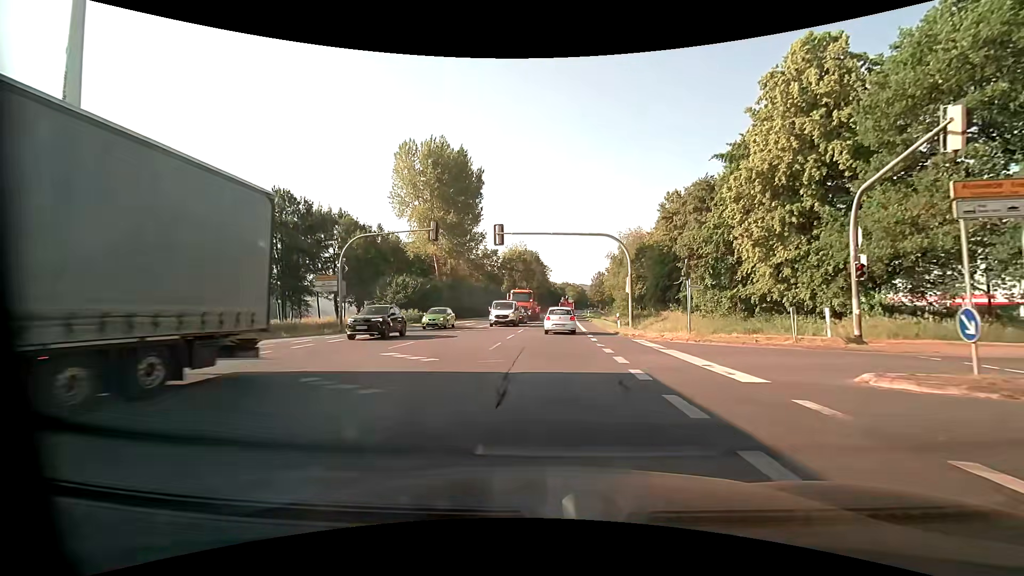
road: primary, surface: asphalt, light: Day
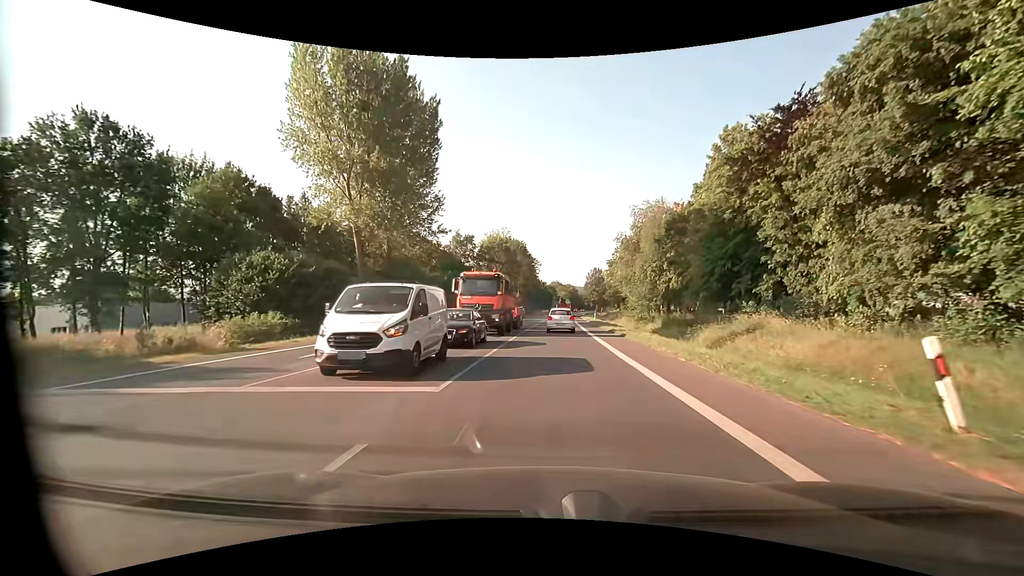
(+0.2, +27.2) m; +1°
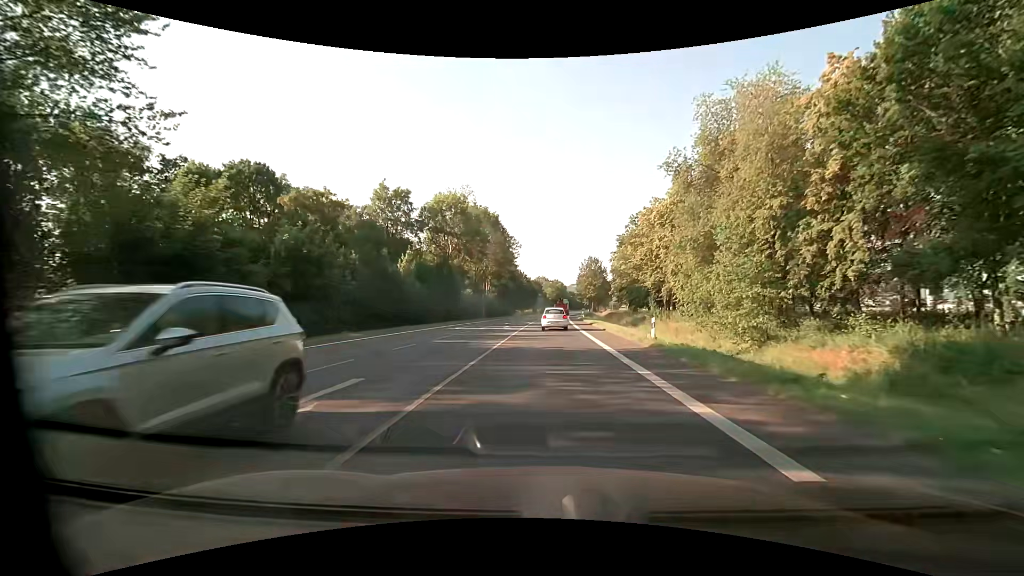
(+0.8, +39.0) m; +2°
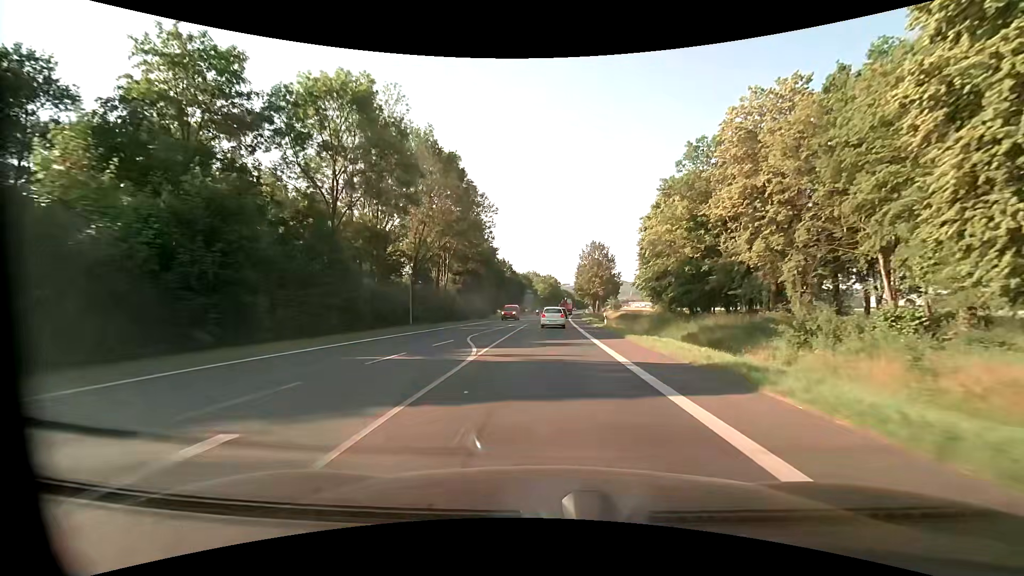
(+0.2, +34.7) m; +1°
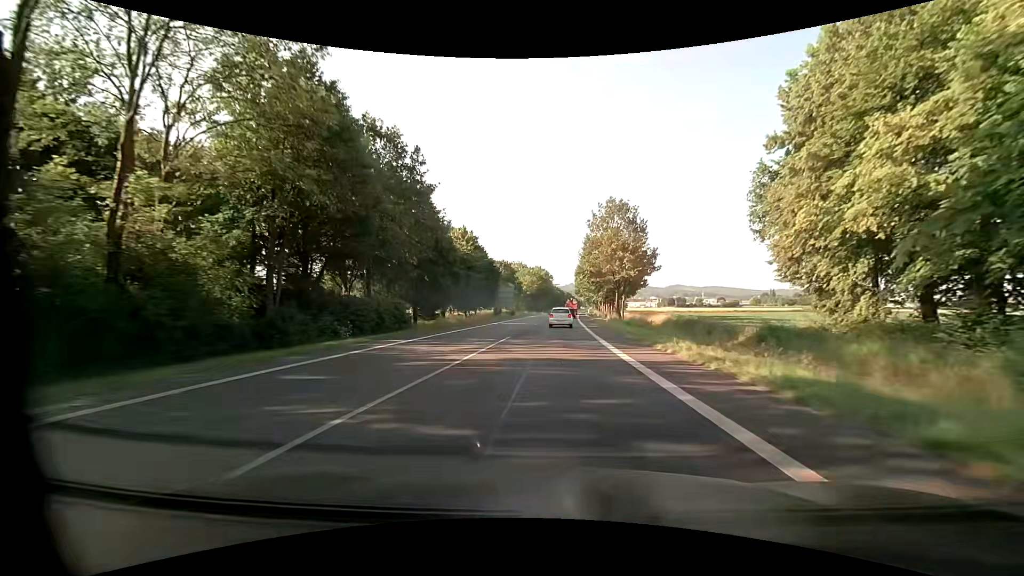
(+0.5, +47.2) m; +1°
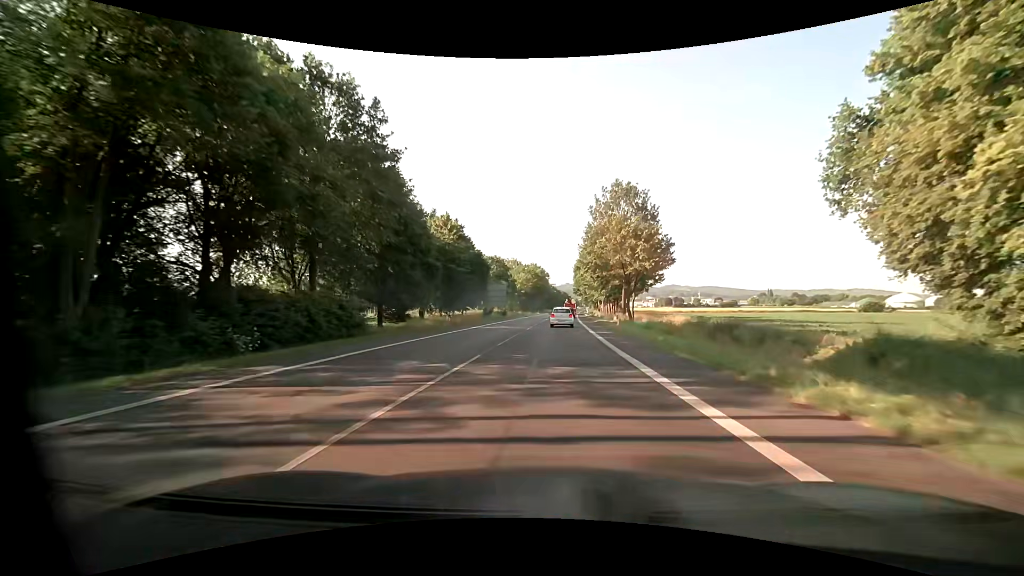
(+0.1, +9.8) m; +1°
